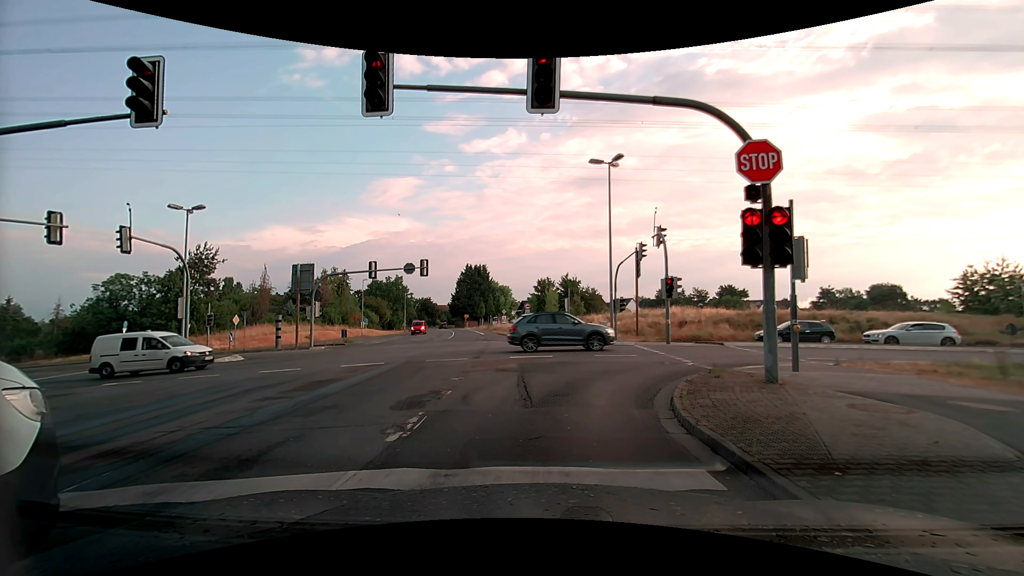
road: tertiary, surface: asphalt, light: Day
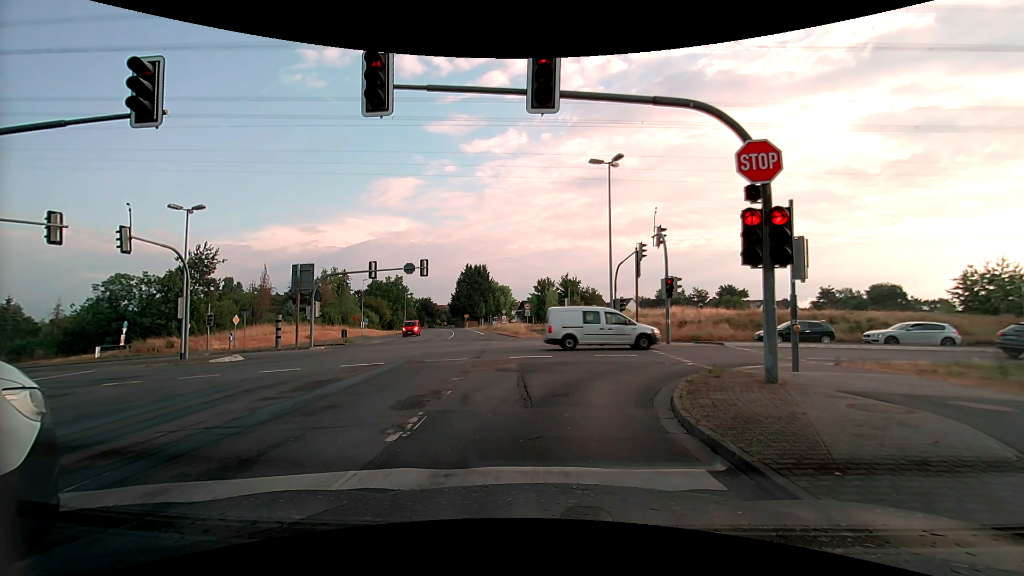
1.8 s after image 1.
(0.0, 0.0) m; 0°
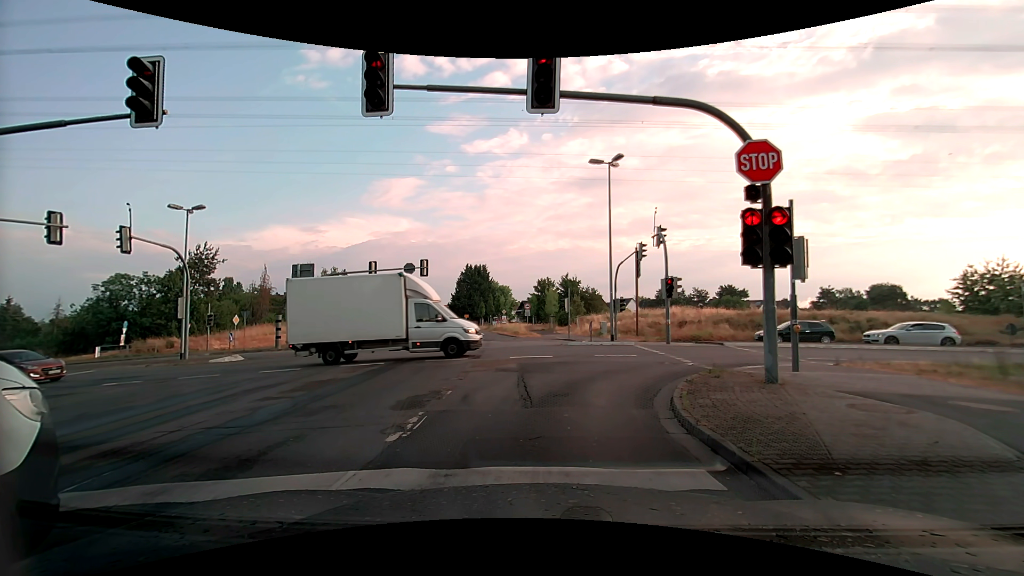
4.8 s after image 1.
(0.0, 0.0) m; 0°
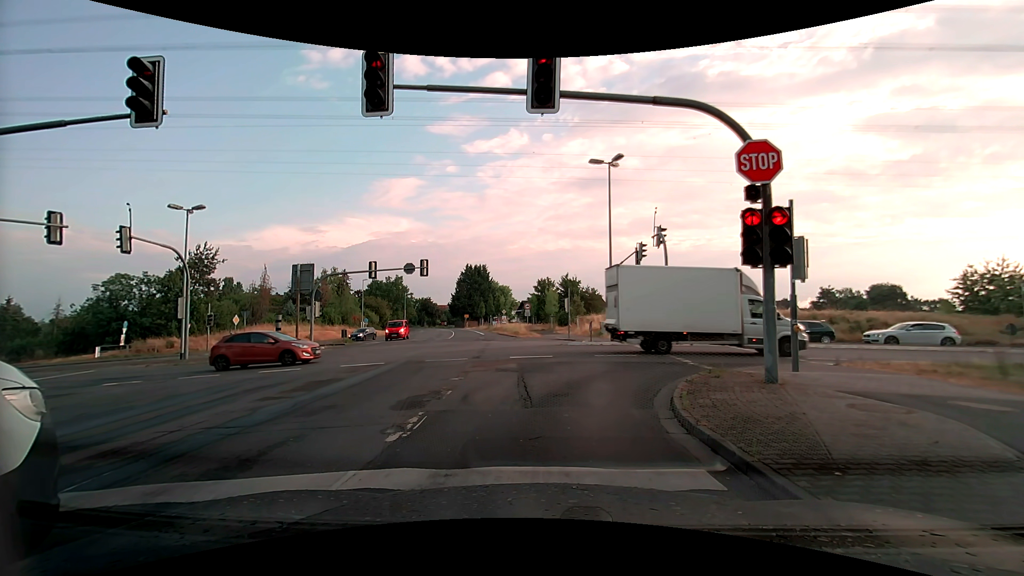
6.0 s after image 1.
(0.0, 0.0) m; 0°
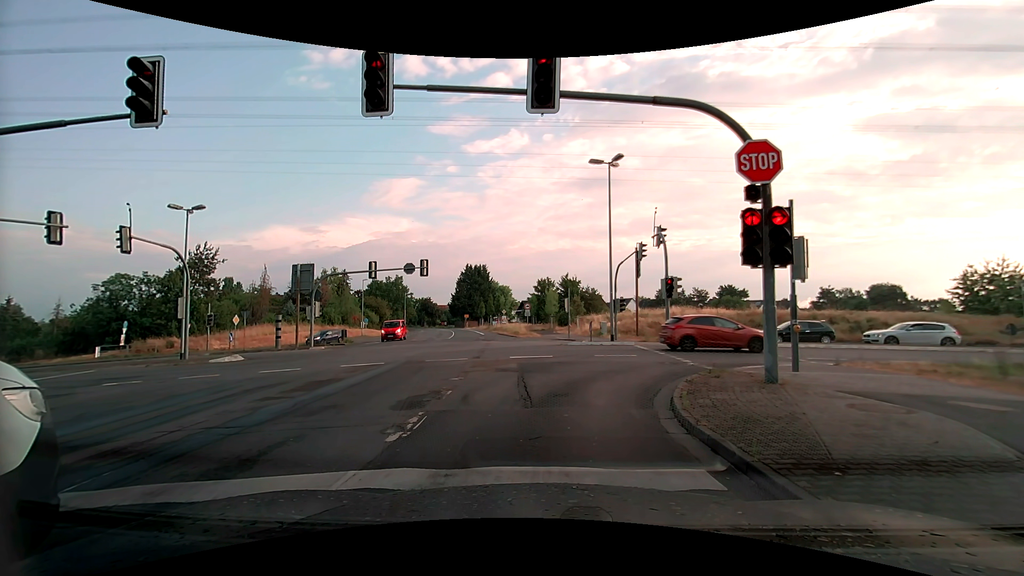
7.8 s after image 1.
(0.0, 0.0) m; 0°
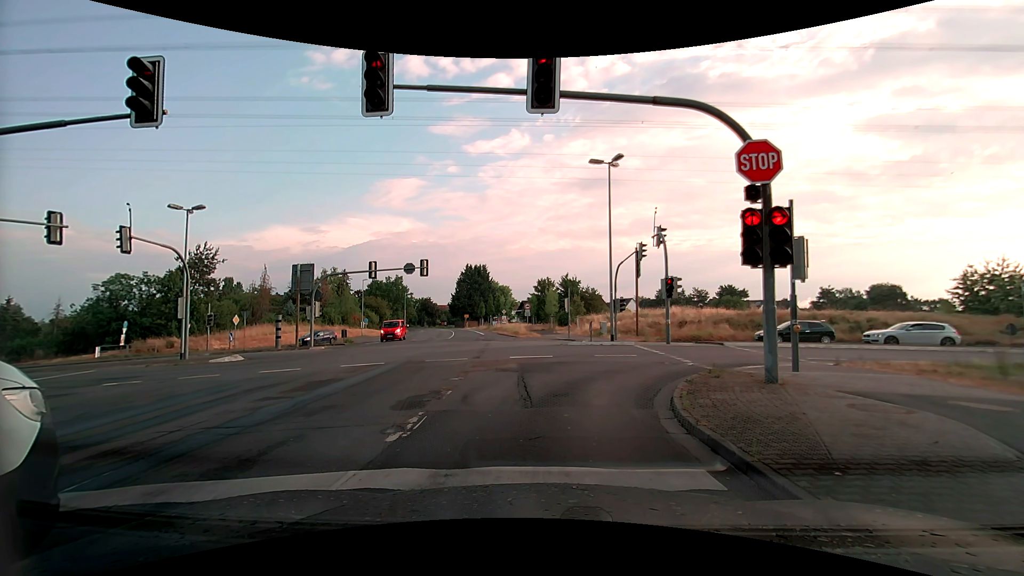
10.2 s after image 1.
(0.0, 0.0) m; 0°
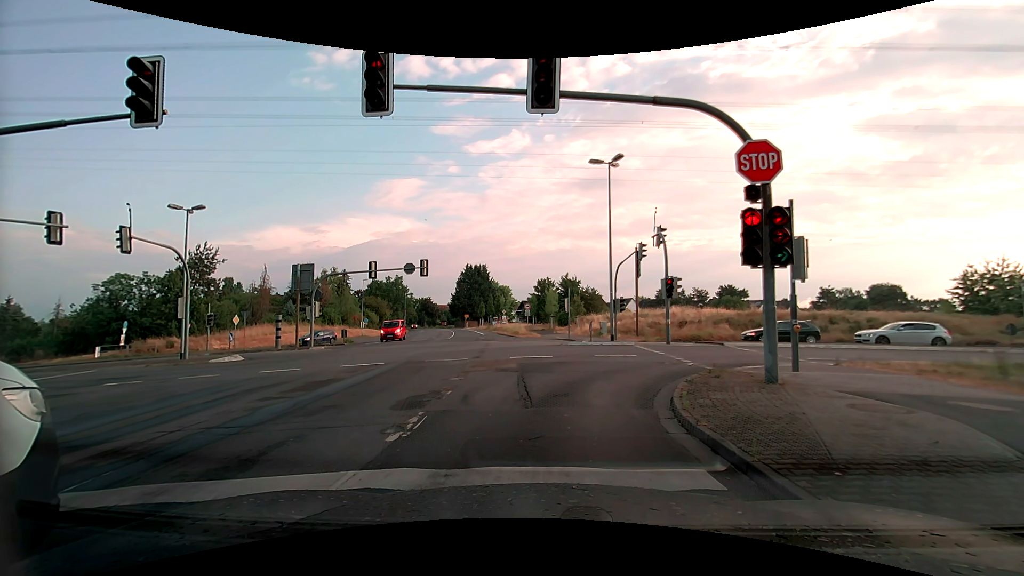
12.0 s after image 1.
(0.0, 0.0) m; 0°
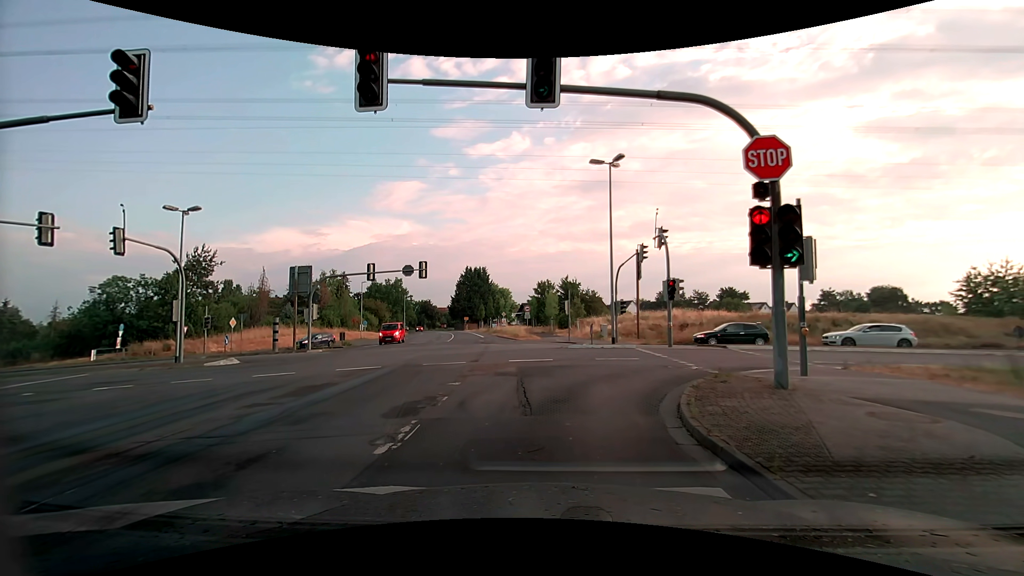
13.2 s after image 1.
(0.0, +0.4) m; 0°
(0, +10) (+5, +19) (+14, +23) (+24, +25) (+34, +25) (+44, +26) (+54, +26) (+64, +26) (+74, +25) (+84, +25) m
